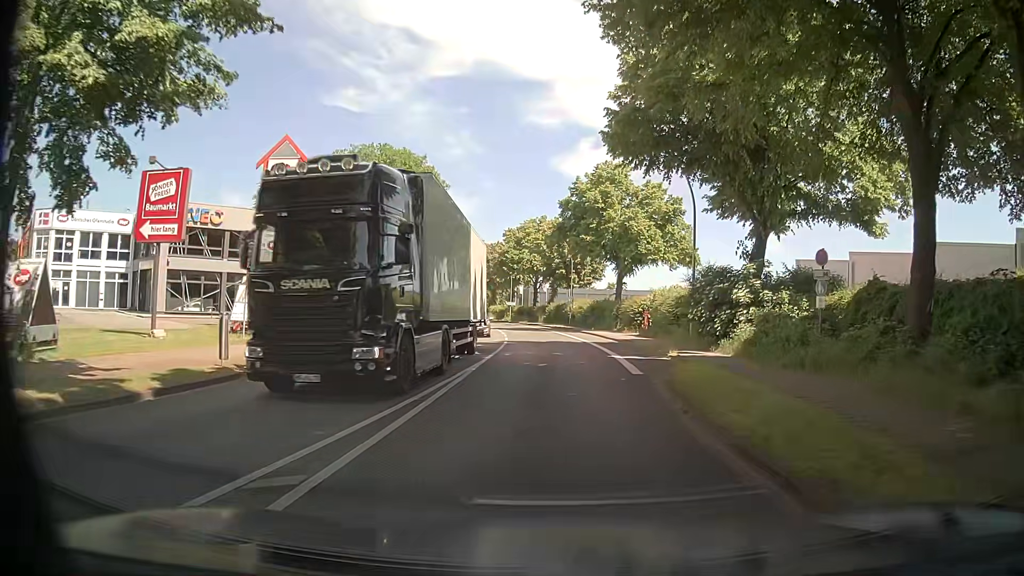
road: primary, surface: asphalt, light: Day
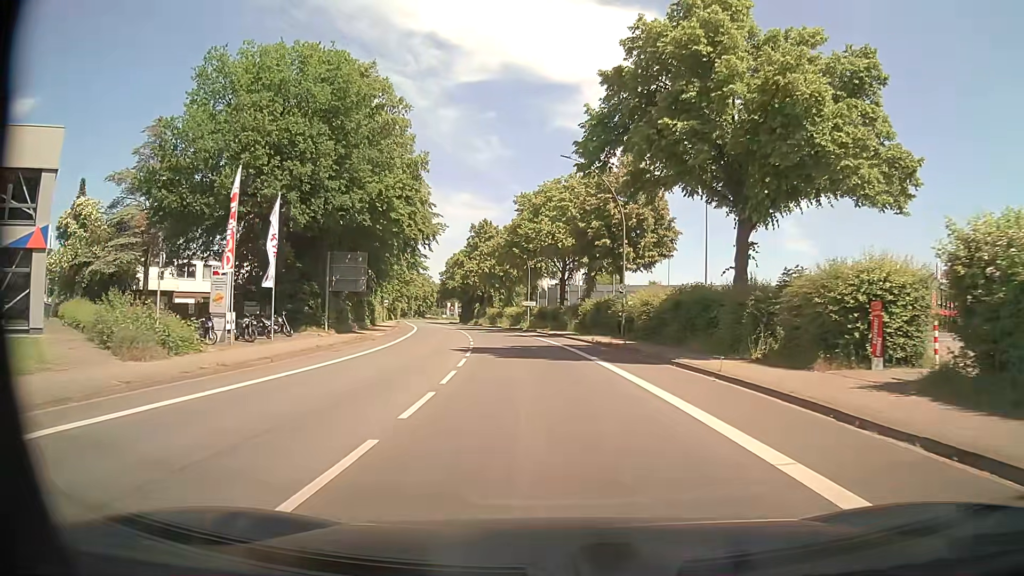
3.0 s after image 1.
(-0.4, +30.2) m; -3°
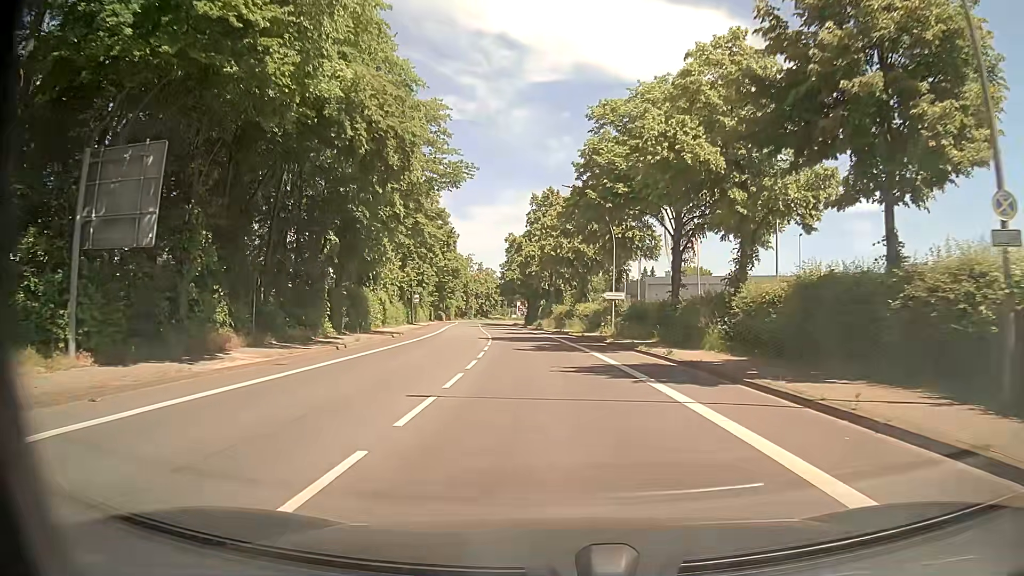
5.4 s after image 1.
(-1.6, +28.1) m; -6°
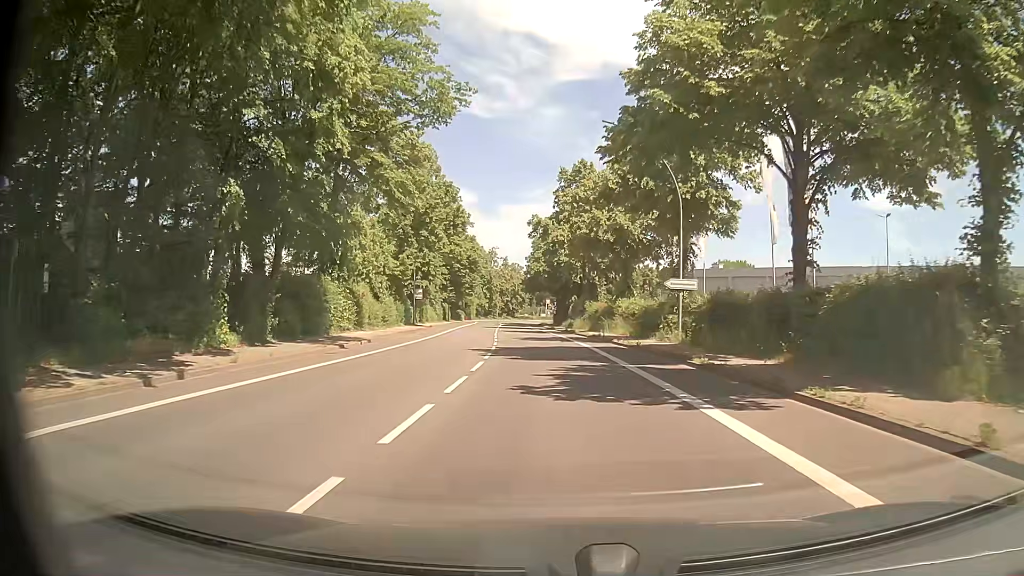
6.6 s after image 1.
(-0.3, +14.7) m; -2°
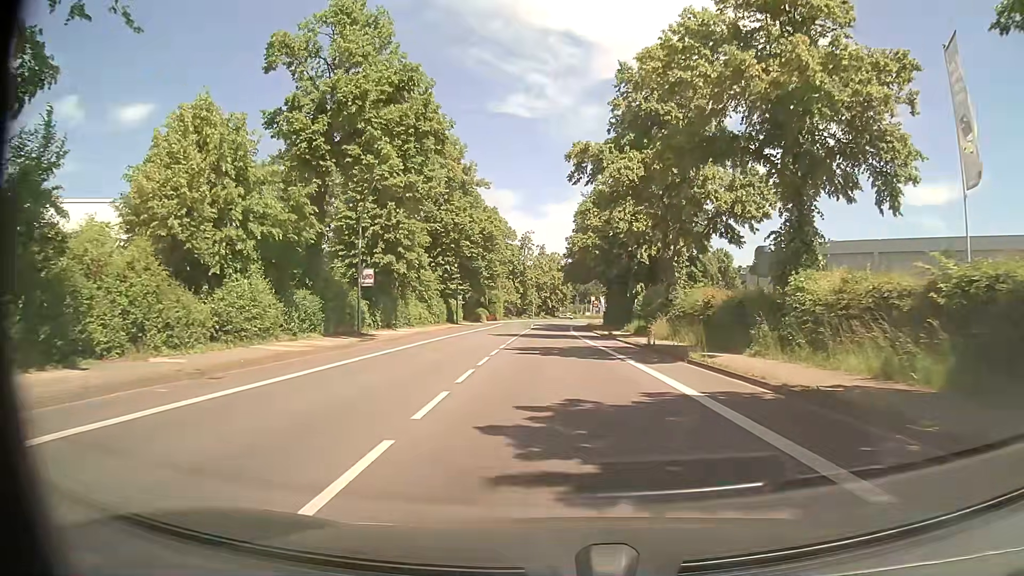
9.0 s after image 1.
(-1.6, +29.9) m; -4°
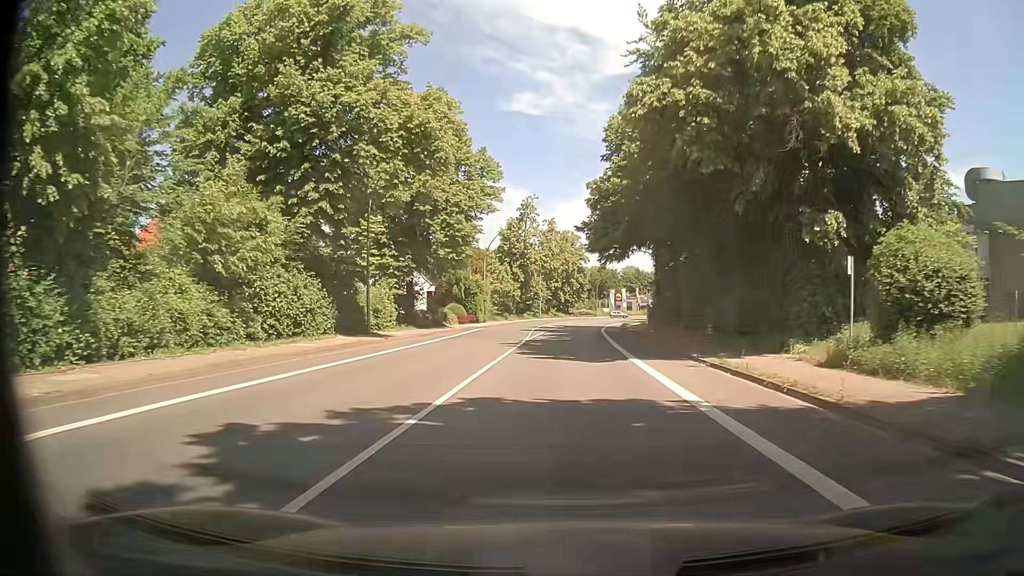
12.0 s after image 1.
(-0.8, +38.0) m; -1°
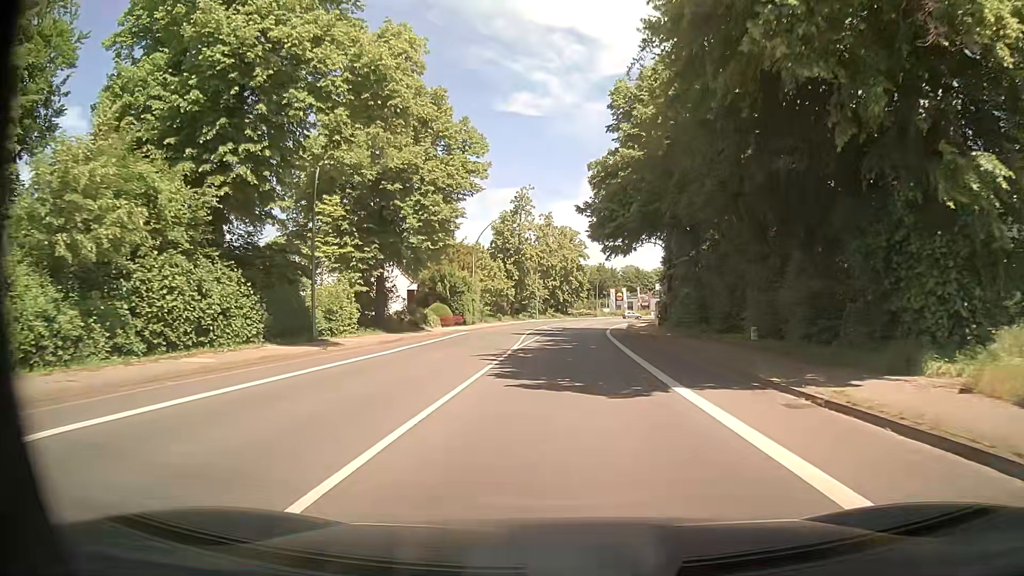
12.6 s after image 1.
(0.0, +7.6) m; 0°
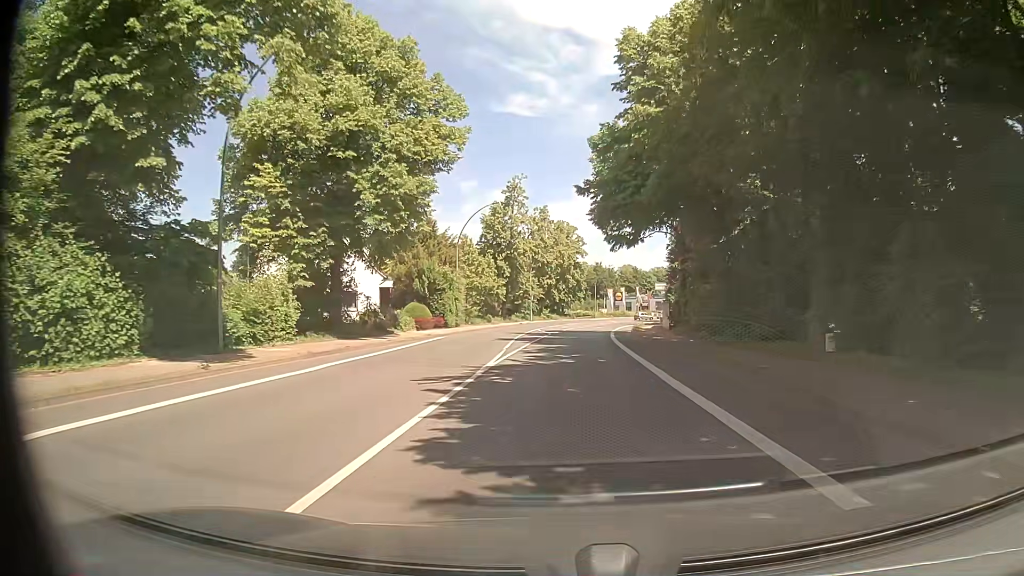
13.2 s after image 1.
(0.0, +7.6) m; 0°
(0, +10) (0, +20) (+1, +30) (+1, +40) (+2, +50) (+3, +60) (+5, +70) (+6, +80) (+8, +89) (+10, +99) m
